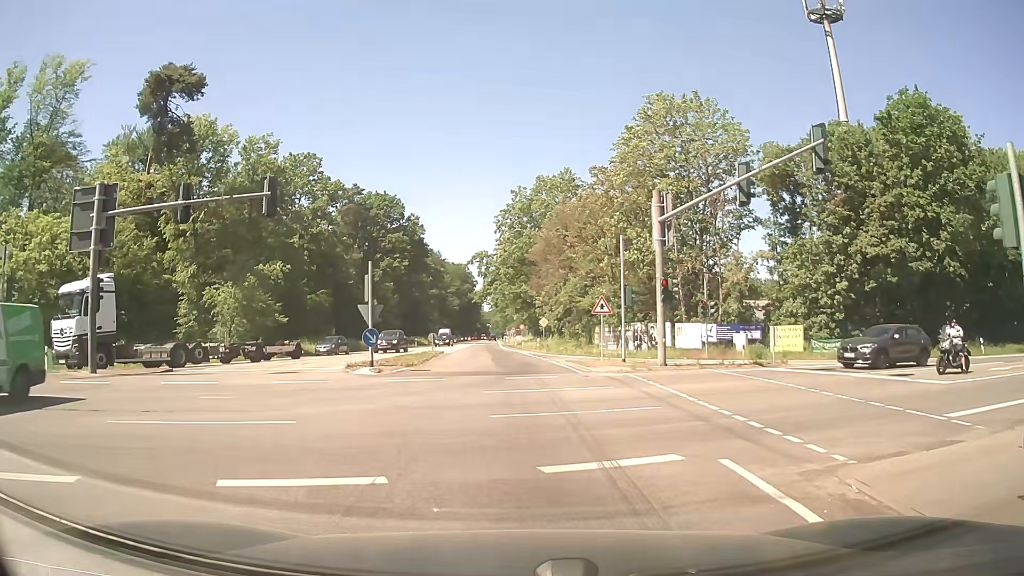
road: secondary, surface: asphalt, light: Day
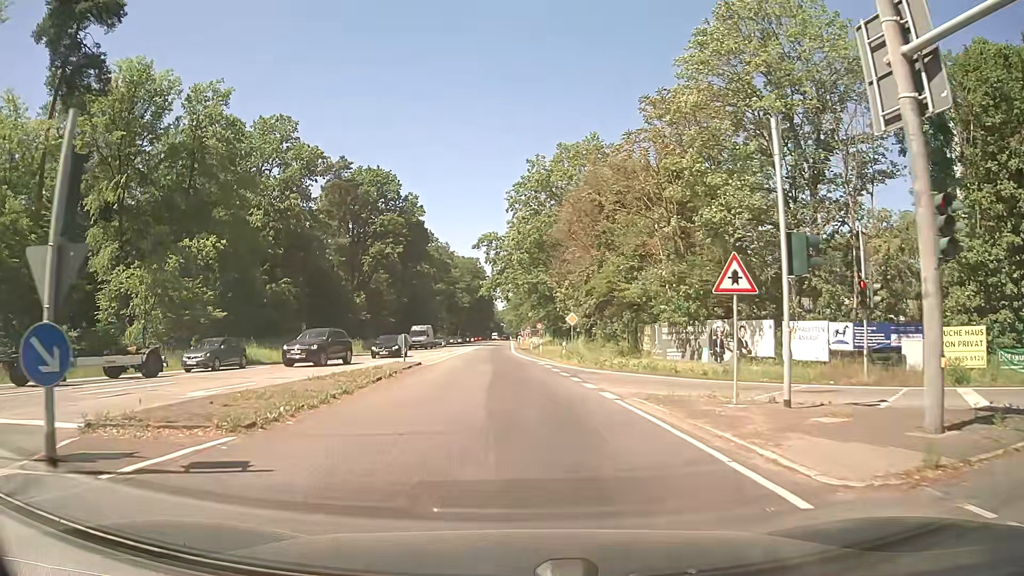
(-0.3, +16.8) m; -2°
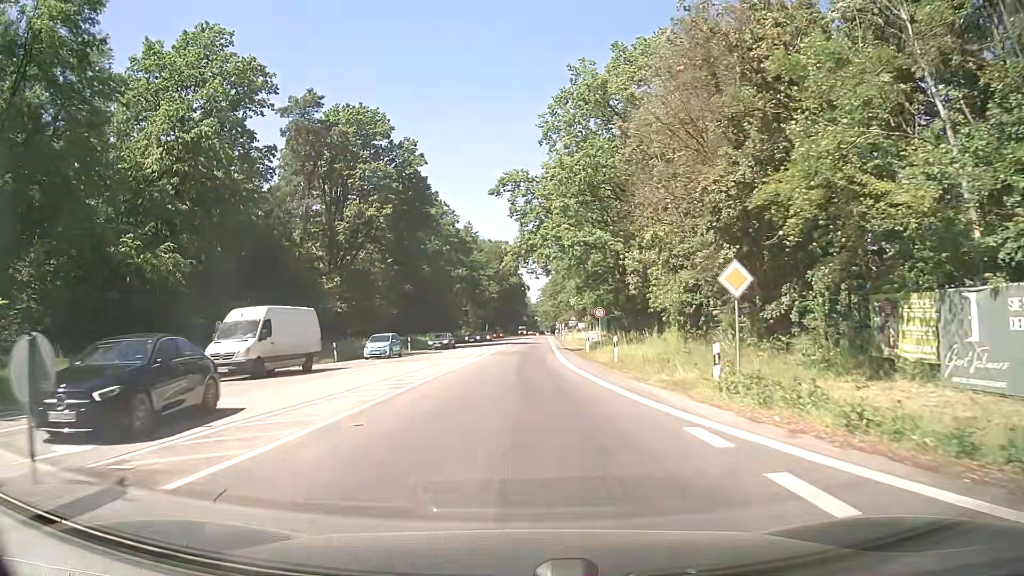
(-0.7, +25.7) m; -3°
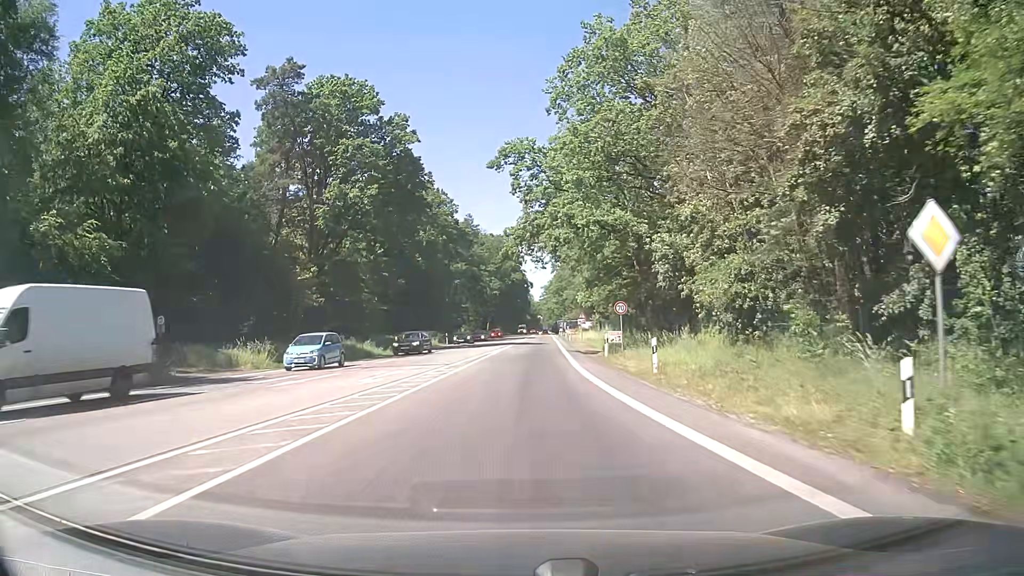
(0.0, +7.4) m; 0°
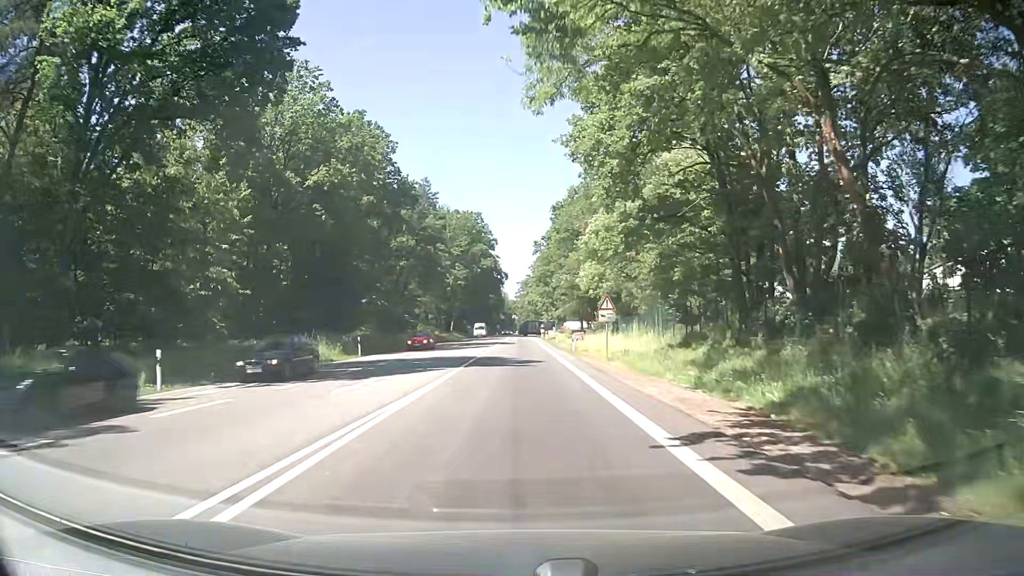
(+0.8, +32.5) m; +2°
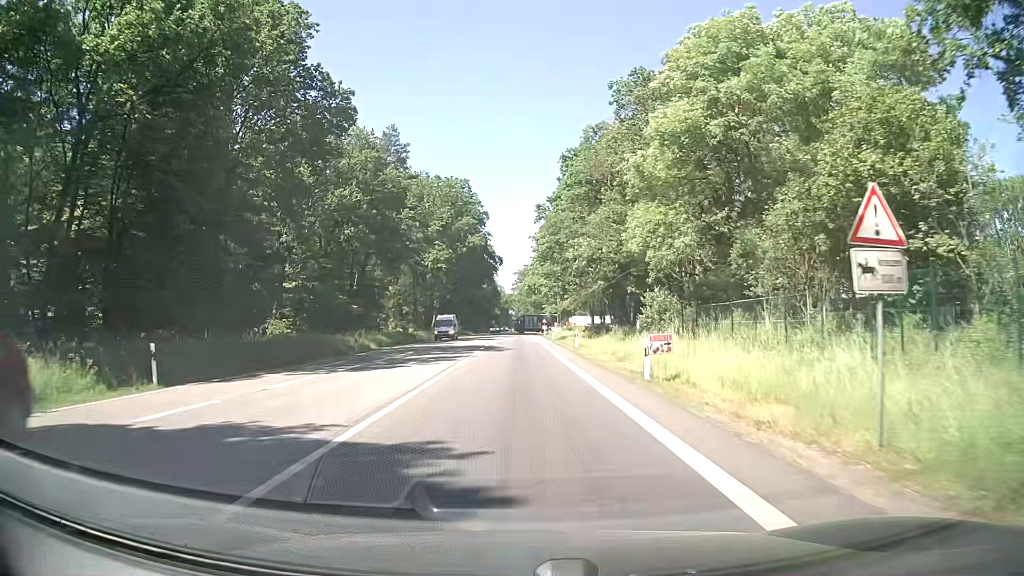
(+0.3, +25.3) m; +1°
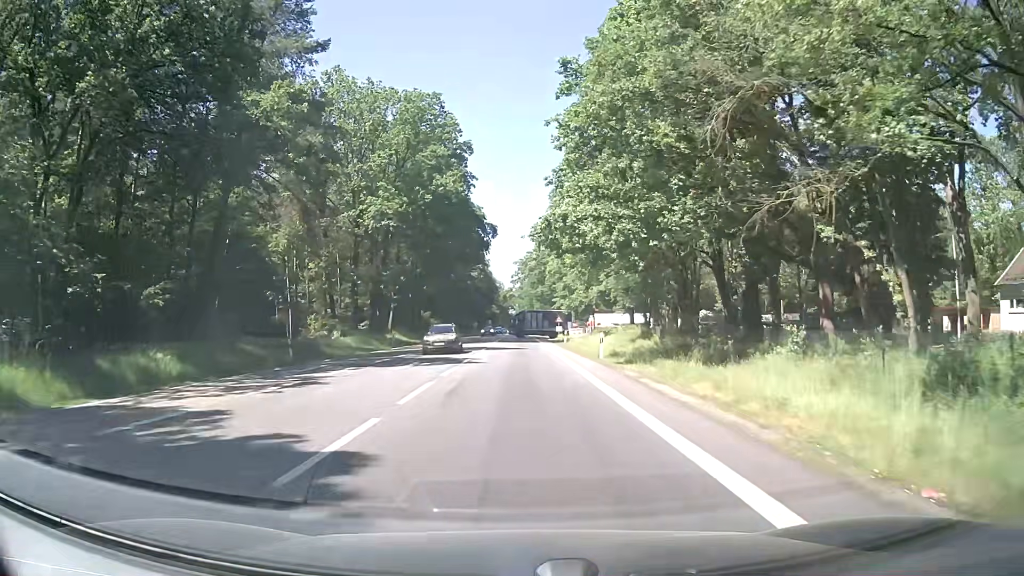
(-0.4, +38.0) m; -1°
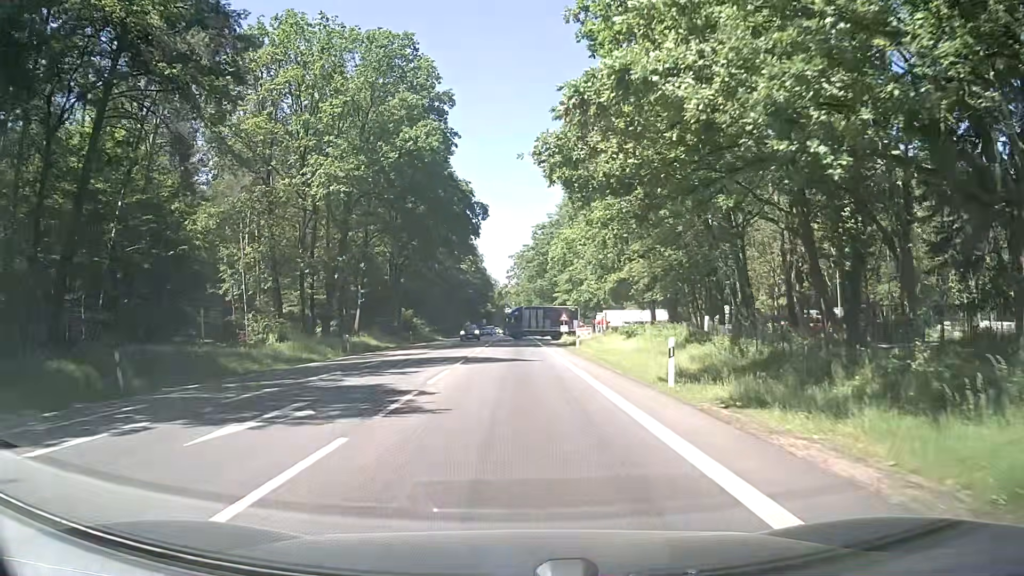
(+0.1, +13.6) m; +1°
